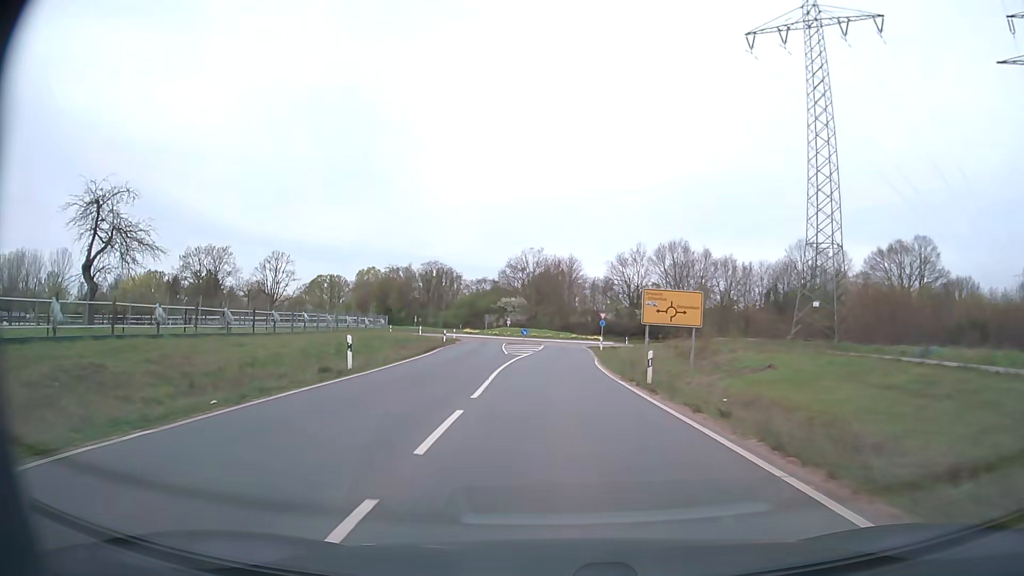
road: secondary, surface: asphalt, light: Day
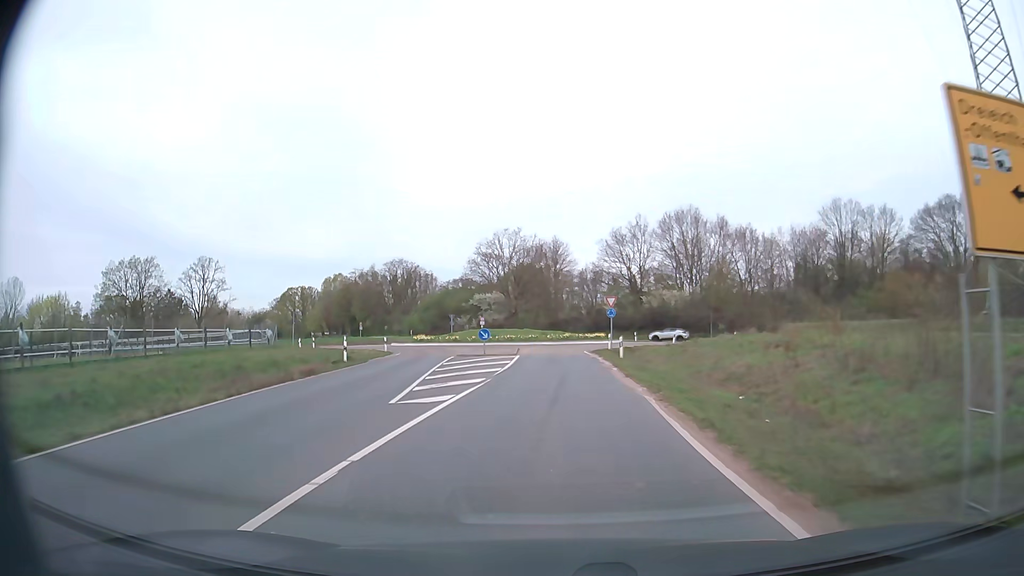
(+0.2, +24.2) m; +1°
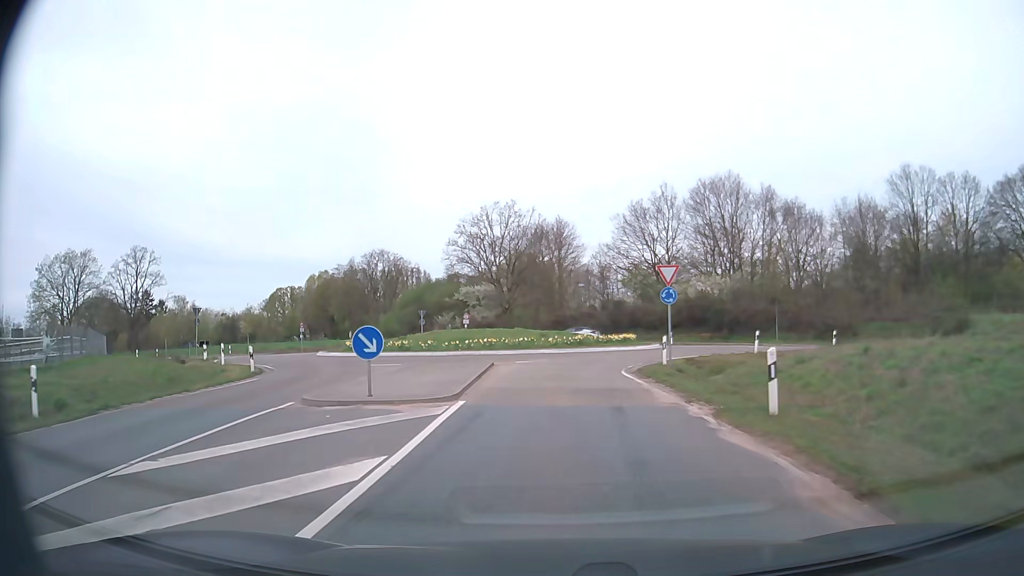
(-0.1, +21.1) m; 0°
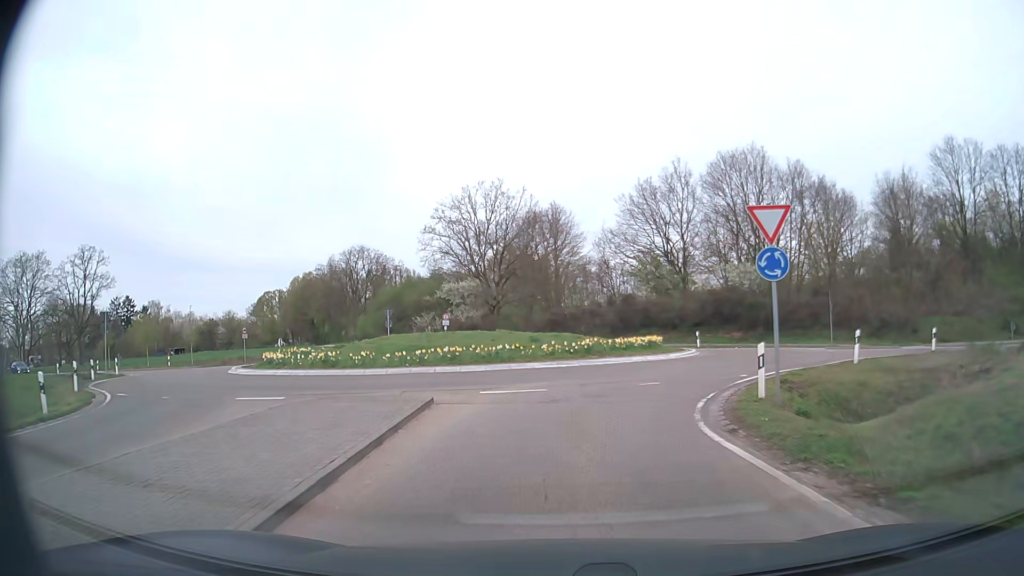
(0.0, +11.5) m; 0°
(0, +10) (+3, +20) (+10, +27) (+19, +30) (+29, +32) (+39, +32) (+49, +33) (+59, +33) (+69, +34) (+79, +34) m
